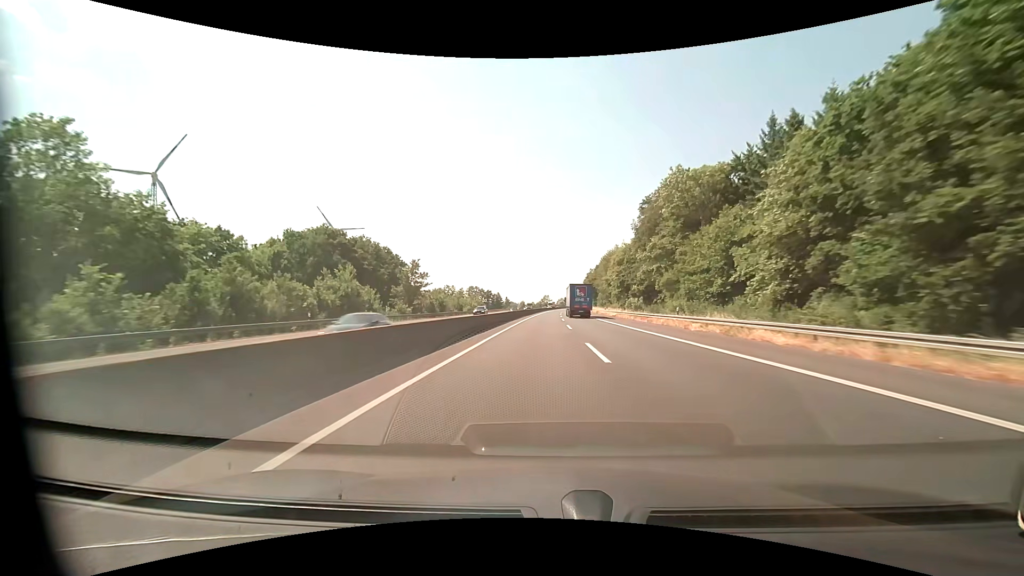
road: motorway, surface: asphalt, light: Day
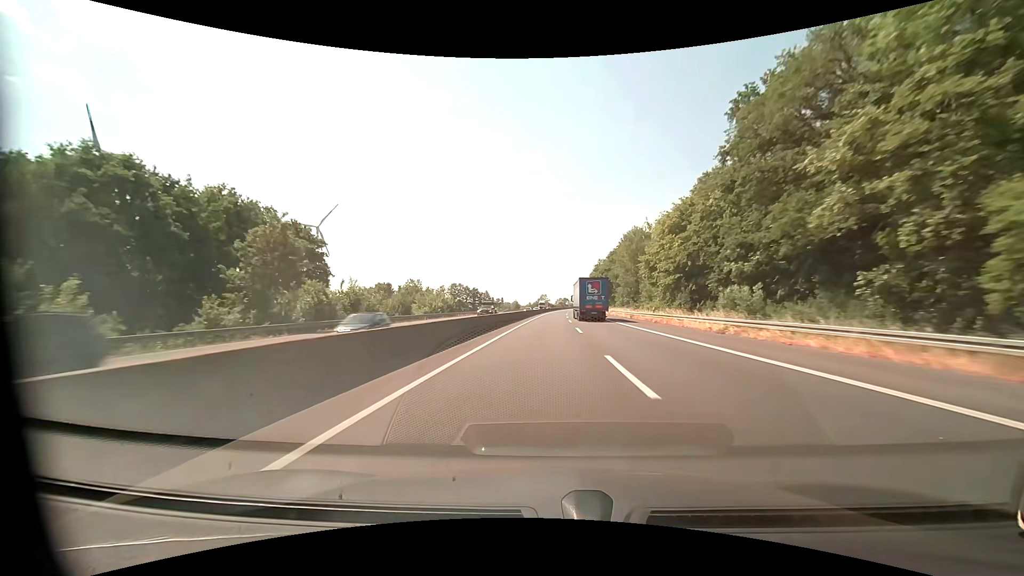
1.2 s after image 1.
(+0.2, +41.0) m; 0°
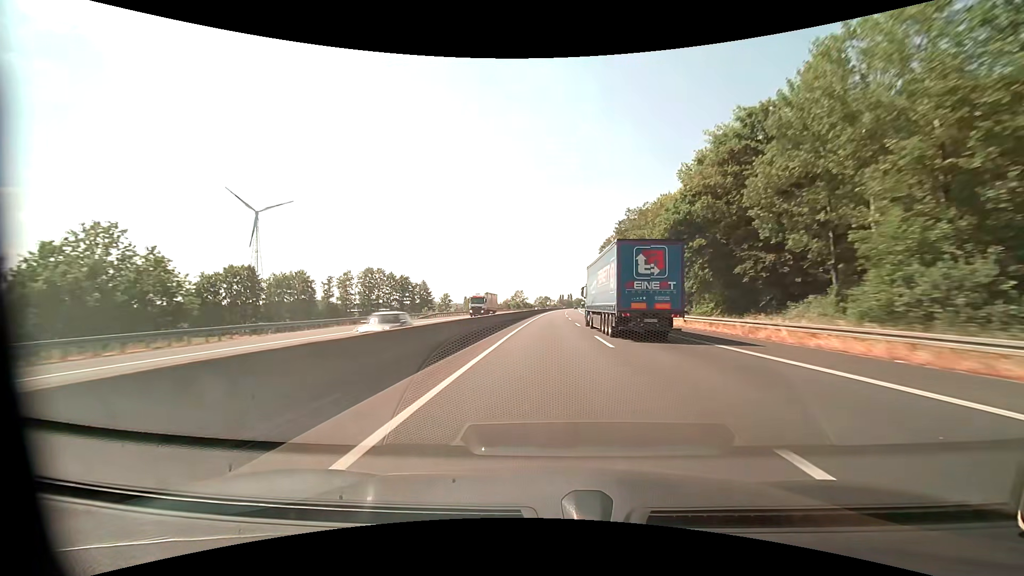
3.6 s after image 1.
(+1.0, +82.1) m; +2°
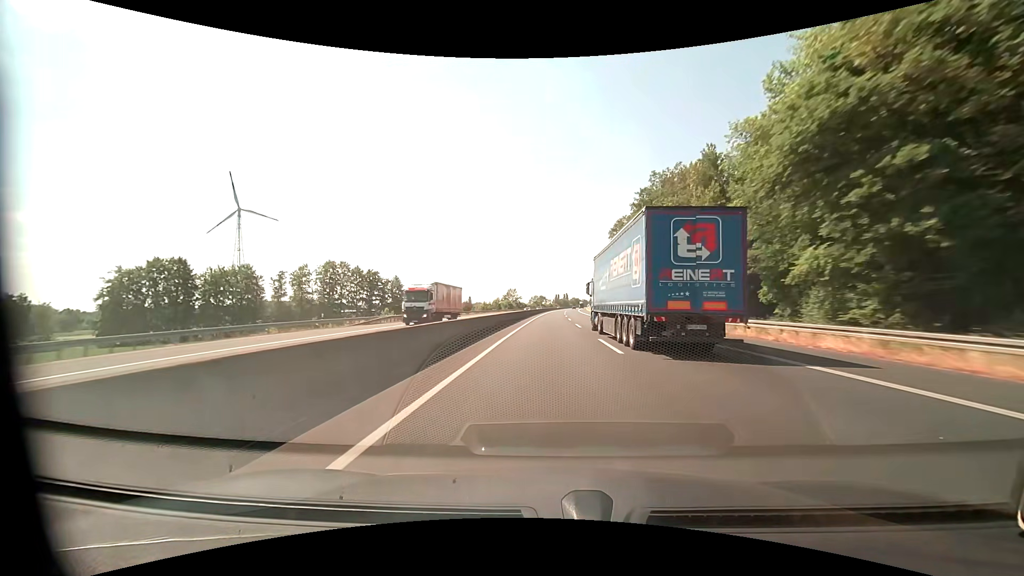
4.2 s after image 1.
(+0.1, +20.5) m; +1°
(0, +10) (0, +20) (0, +30) (0, +40) (+1, +50) (+1, +60) (+1, +70) (+1, +80) (+2, +90) (+2, +100) m
